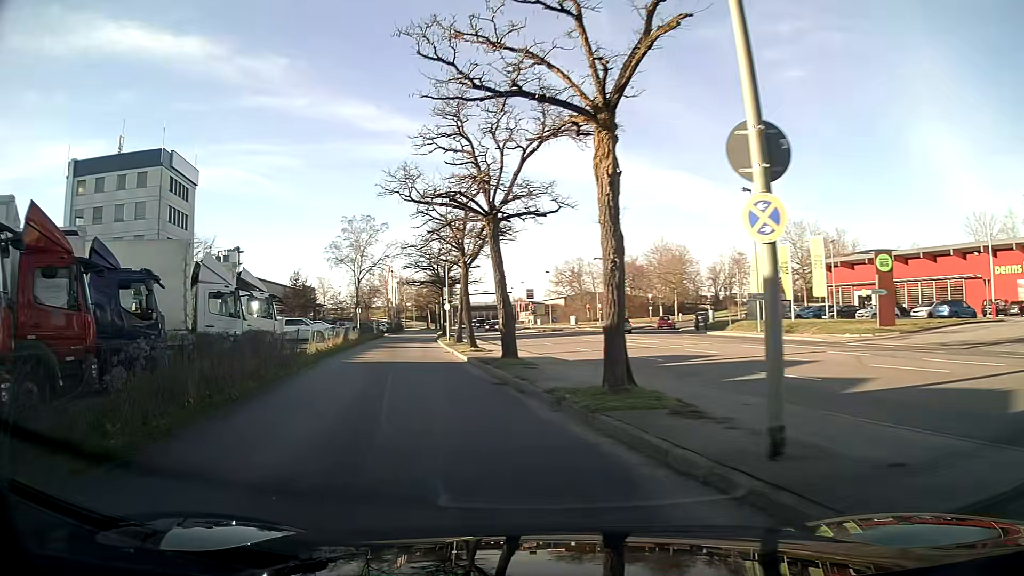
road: residential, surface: asphalt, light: Day
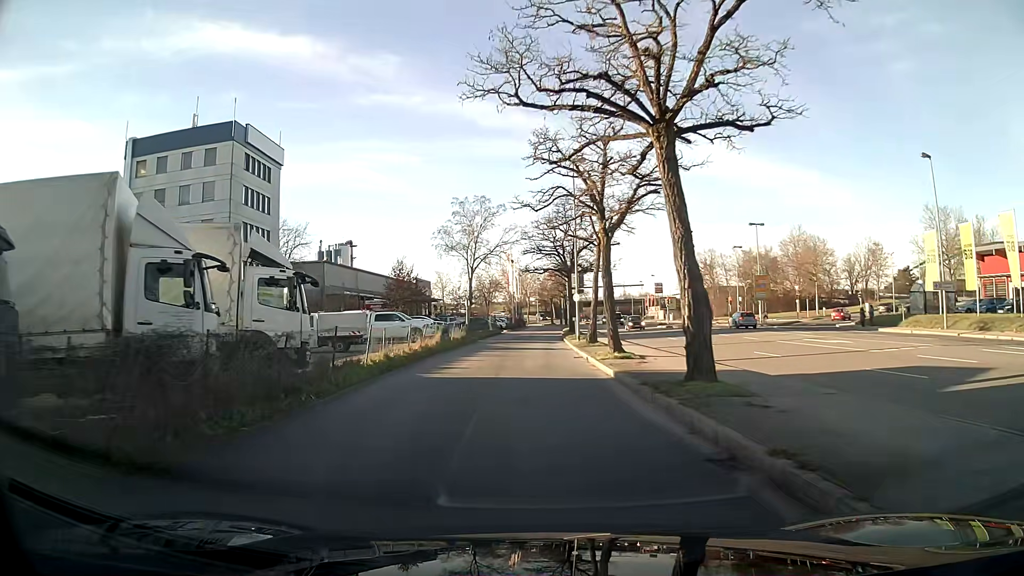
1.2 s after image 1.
(-0.9, +9.5) m; -8°
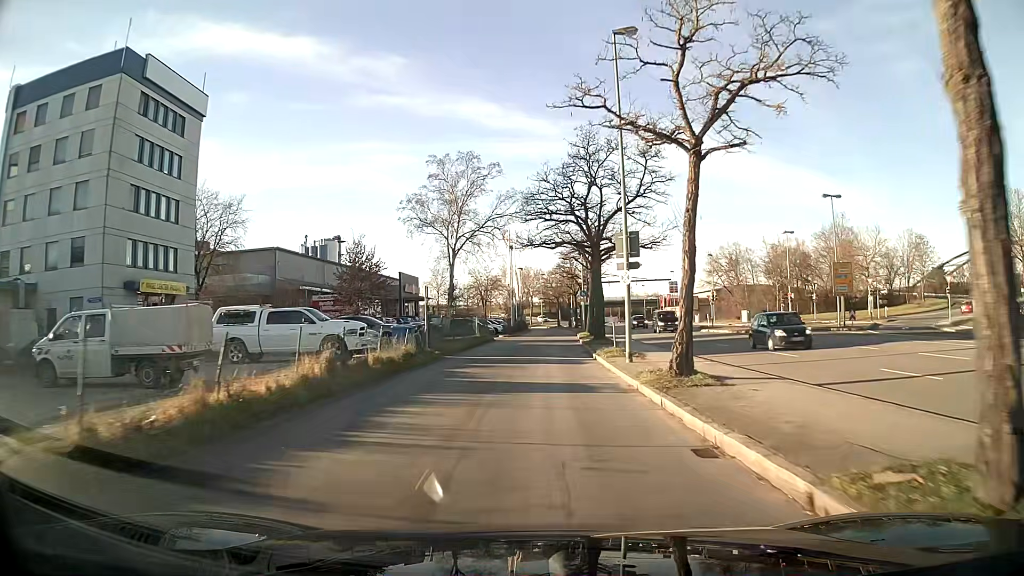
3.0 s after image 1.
(-0.2, +18.3) m; 0°
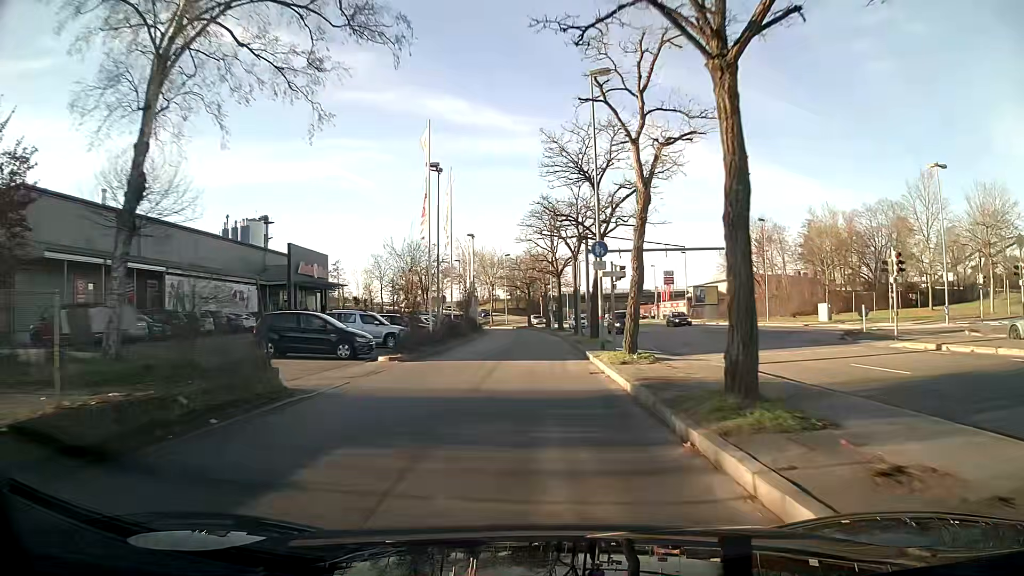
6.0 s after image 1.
(+0.8, +35.9) m; +2°
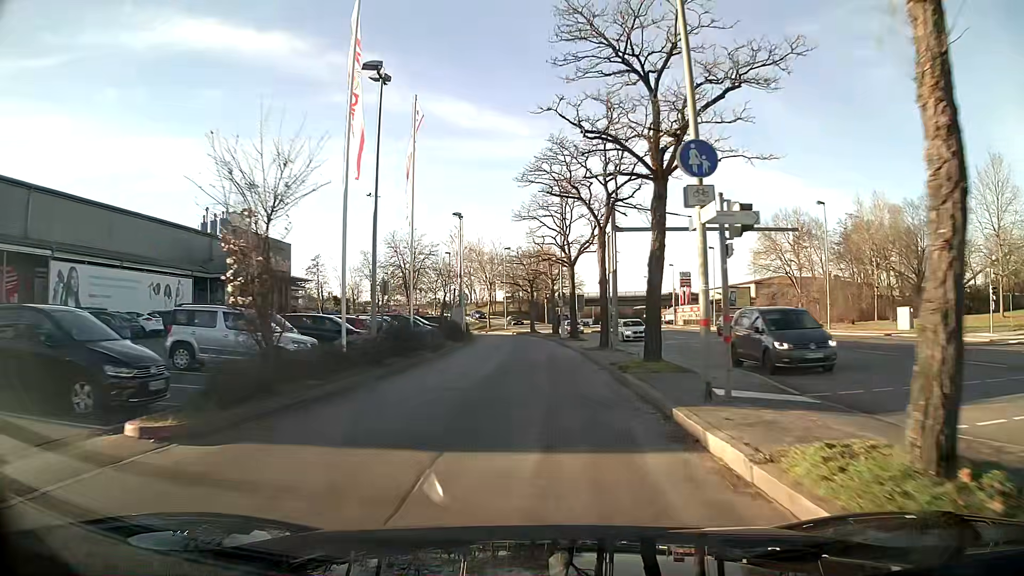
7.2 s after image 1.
(0.0, +13.9) m; 0°
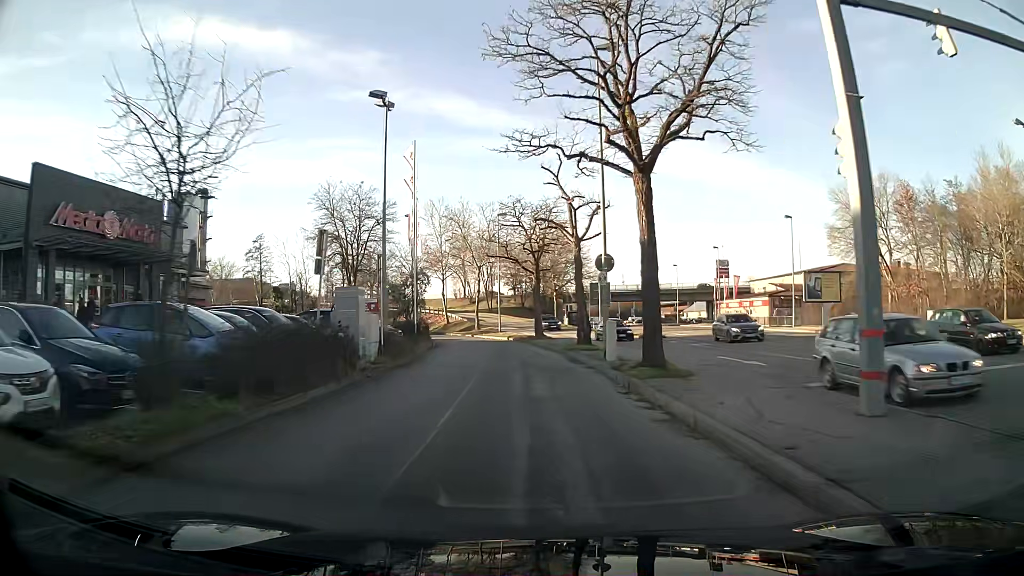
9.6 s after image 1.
(0.0, +25.6) m; 0°
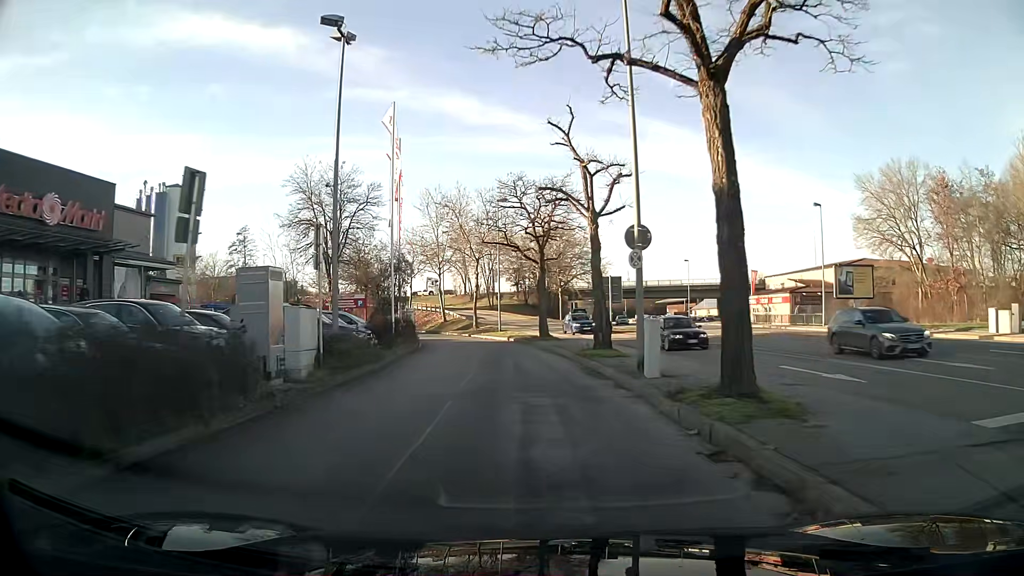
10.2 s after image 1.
(-0.1, +6.0) m; -1°
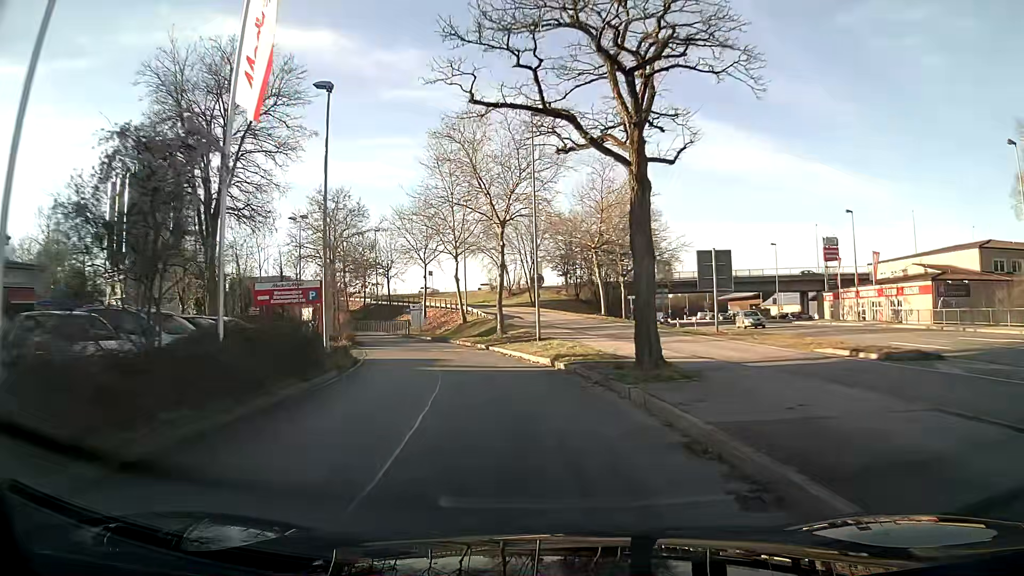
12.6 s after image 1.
(-0.7, +22.1) m; -4°
